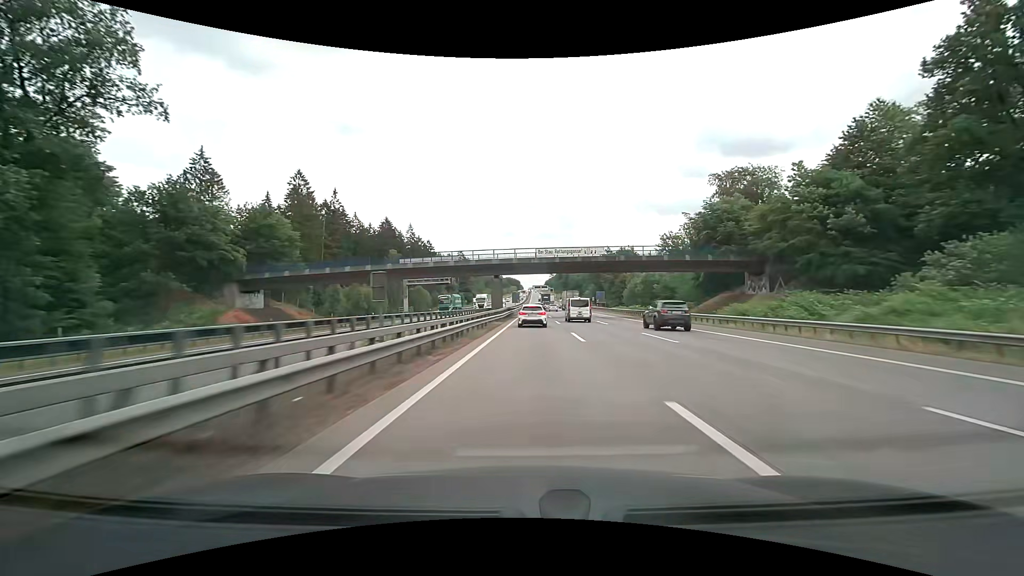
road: motorway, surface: concrete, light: Day
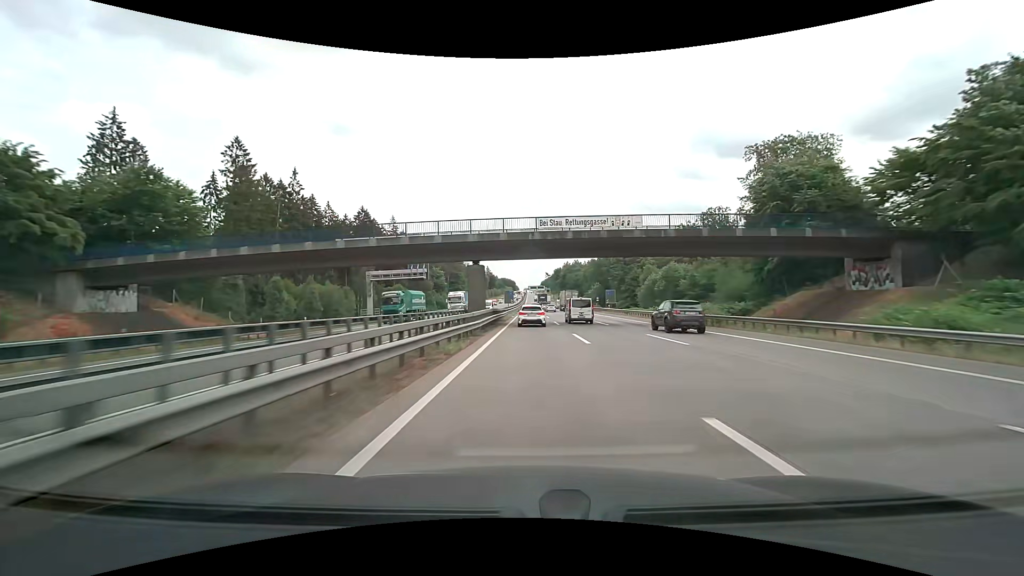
(+0.1, +19.0) m; 0°
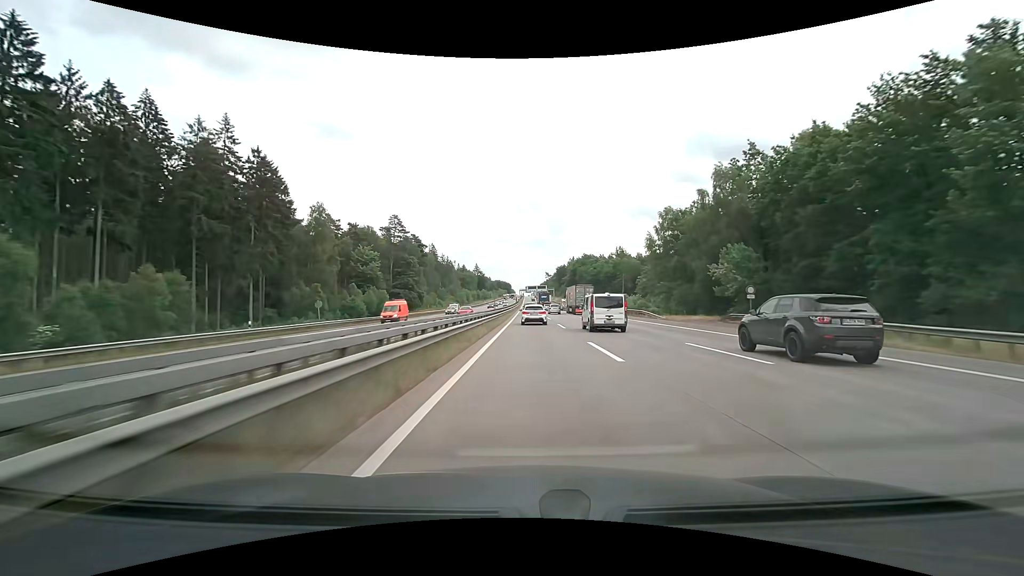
(+0.7, +96.0) m; 0°
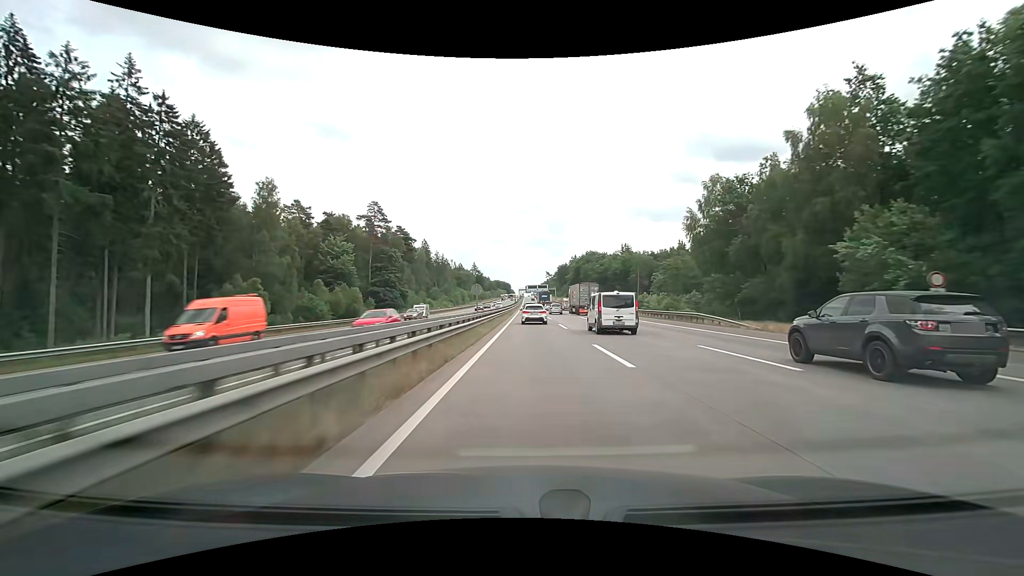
(0.0, +19.3) m; 0°
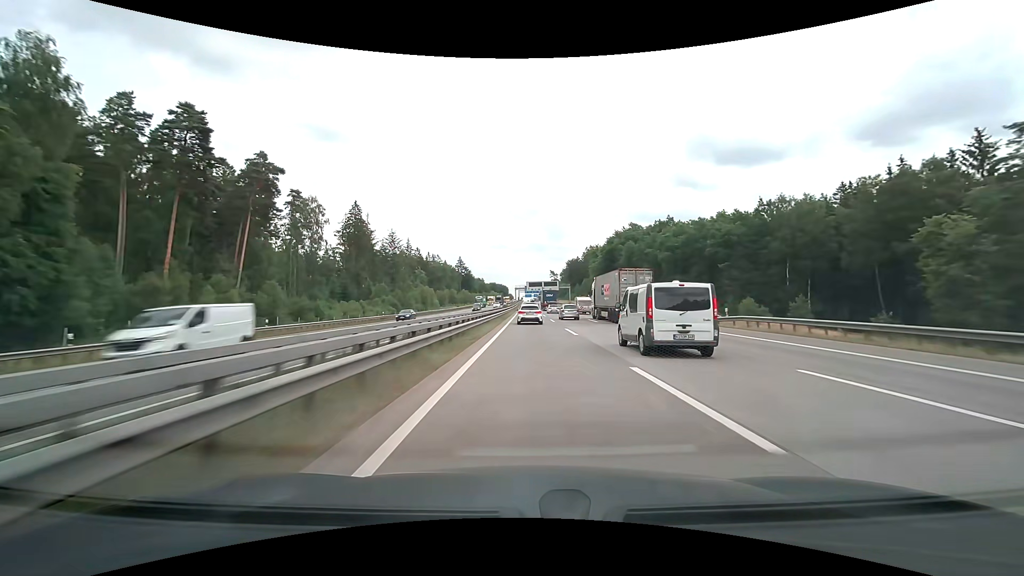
(+0.1, +96.2) m; 0°
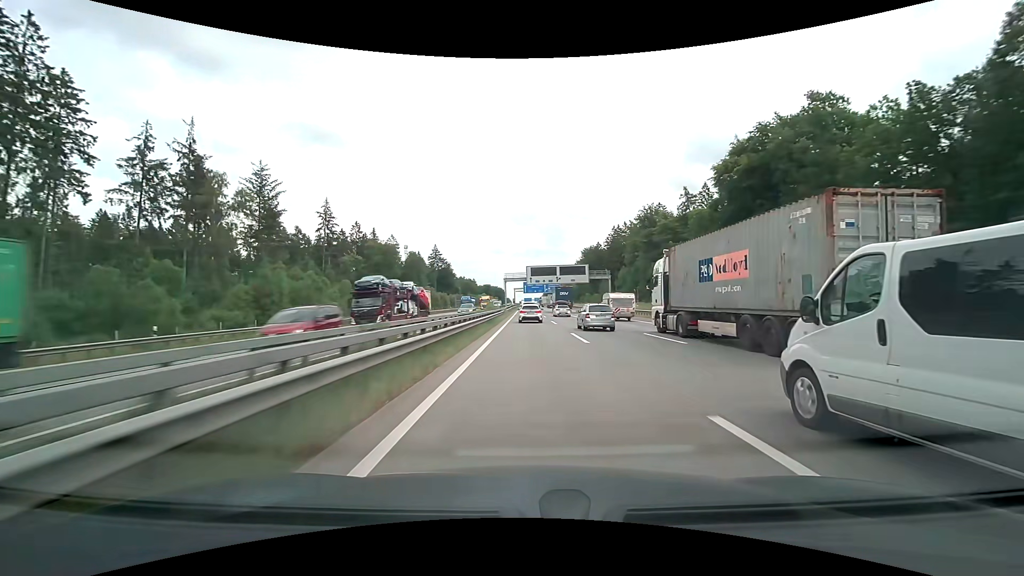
(0.0, +94.8) m; 0°
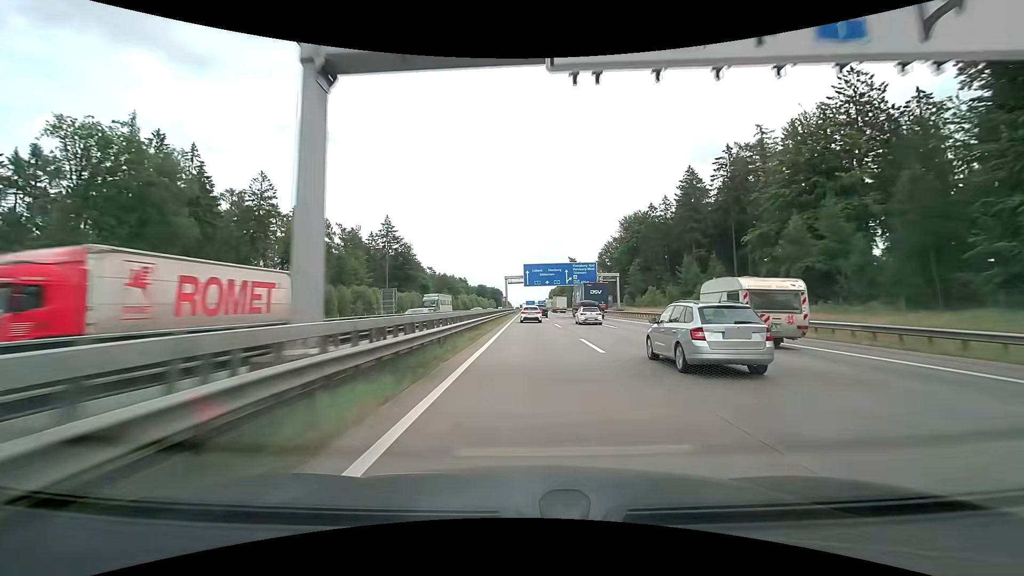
(0.0, +93.6) m; 0°
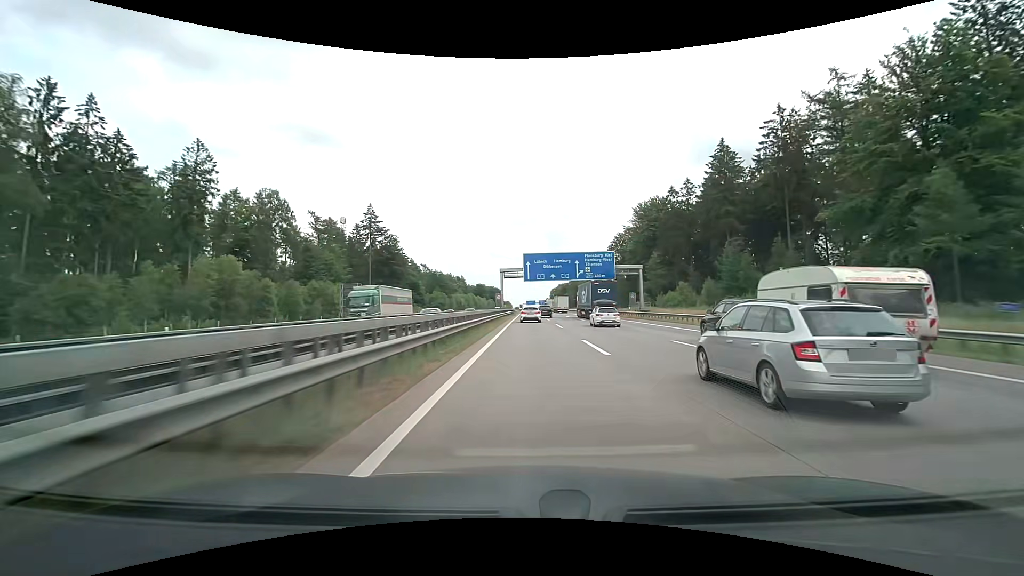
(0.0, +18.6) m; 0°
(0, +10) (0, +20) (0, +30) (0, +40) (0, +50) (0, +60) (0, +70) (+1, +80) (+1, +90) (+1, +100) m
